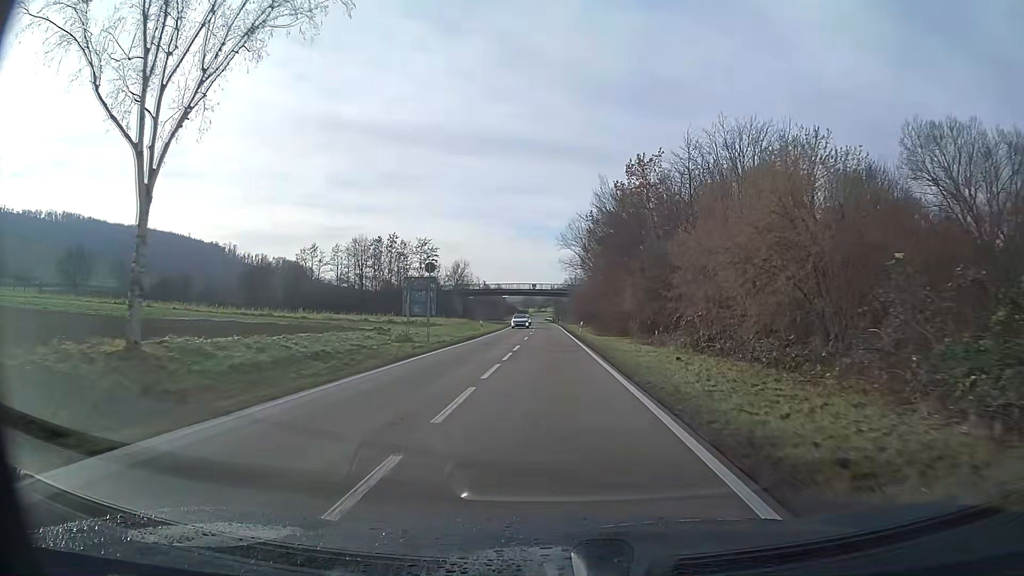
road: primary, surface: asphalt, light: Day
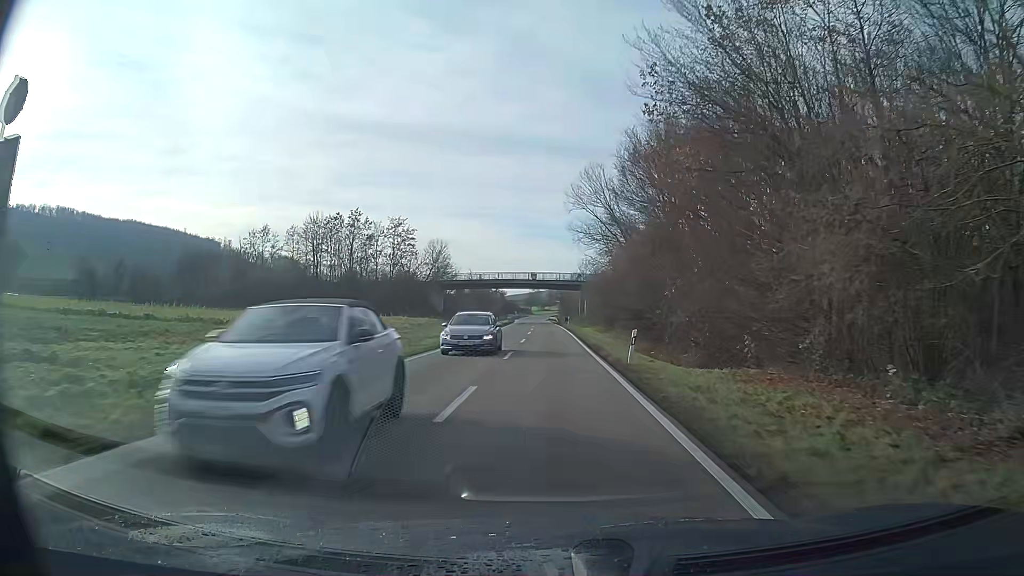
(-0.2, +30.2) m; -1°
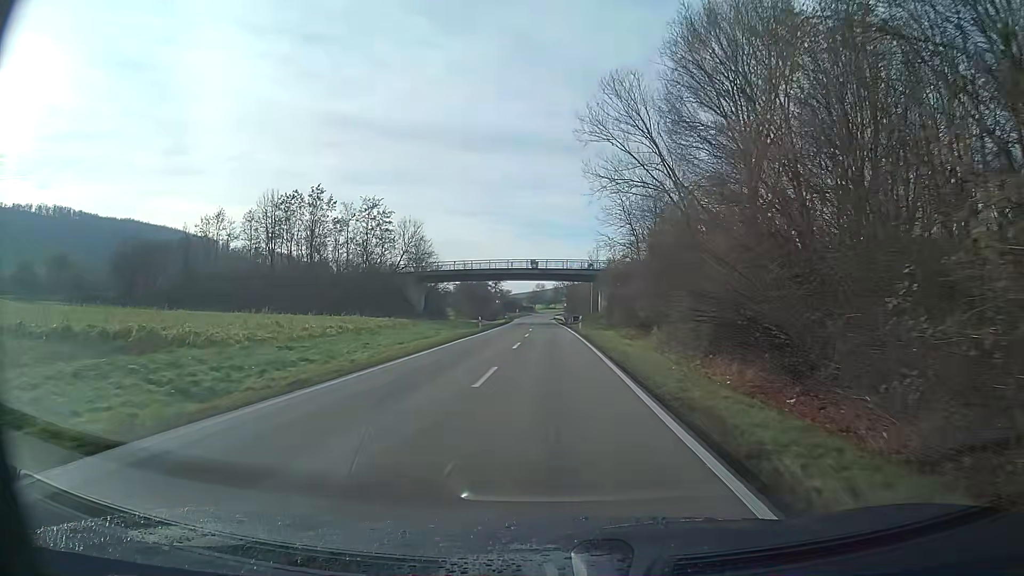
(0.0, +20.5) m; 0°
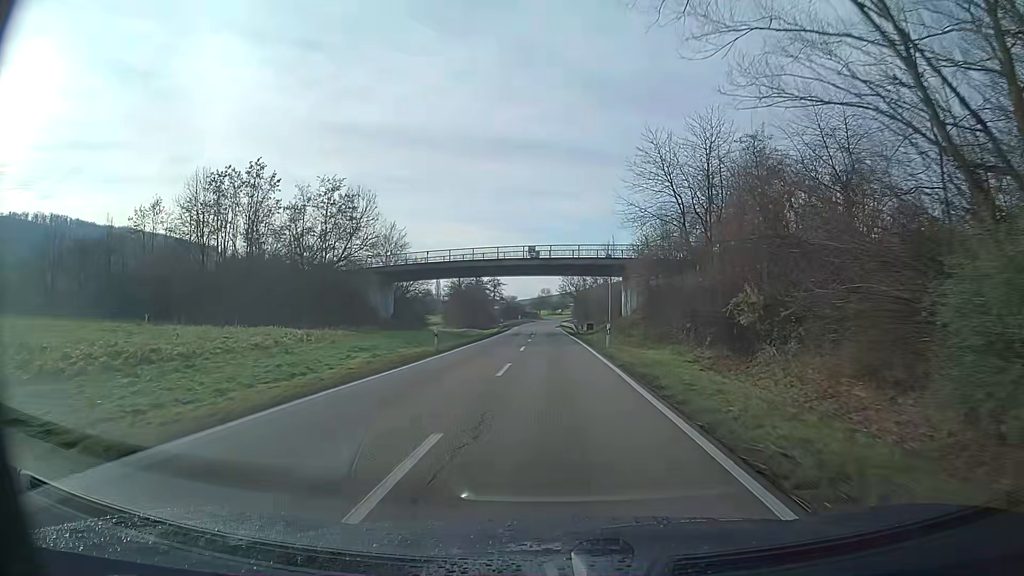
(-0.1, +20.9) m; 0°
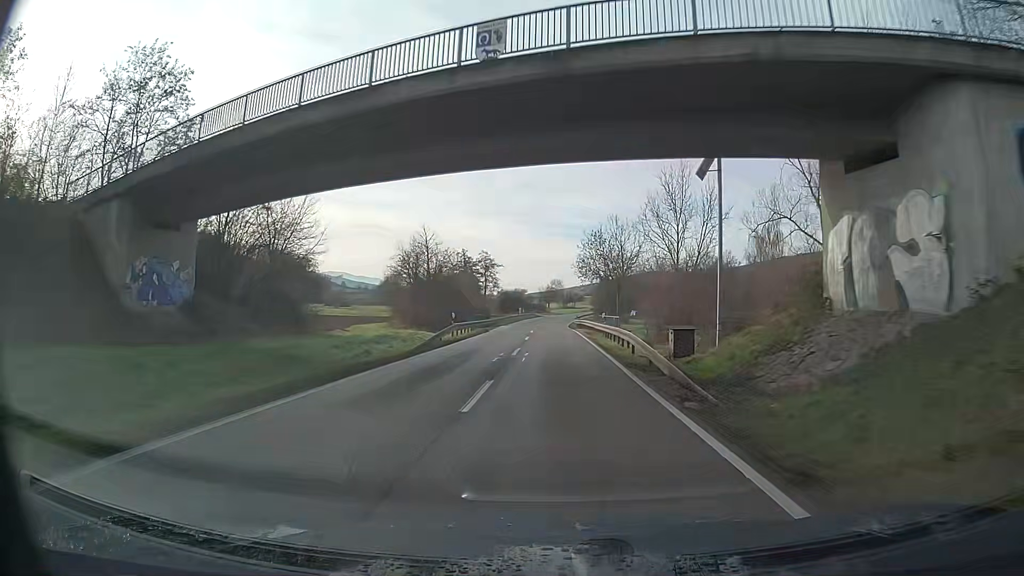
(-0.4, +42.7) m; -1°
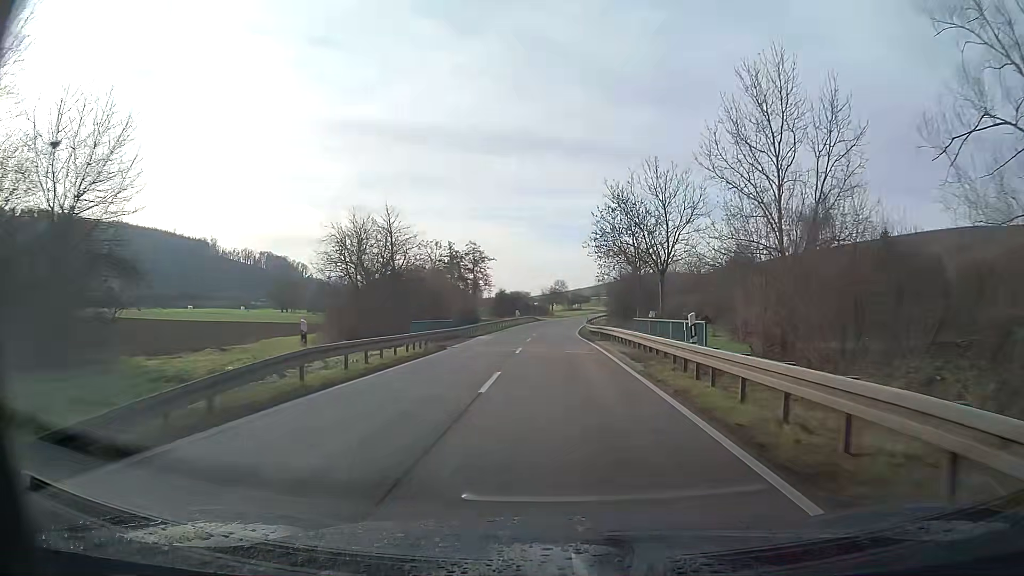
(-0.1, +21.5) m; 0°
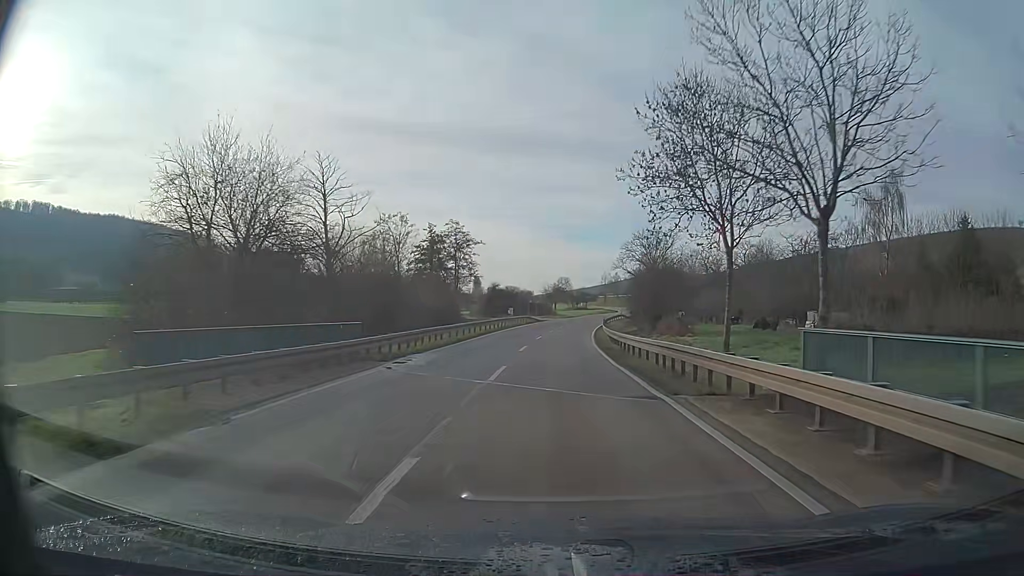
(+0.1, +21.5) m; 0°
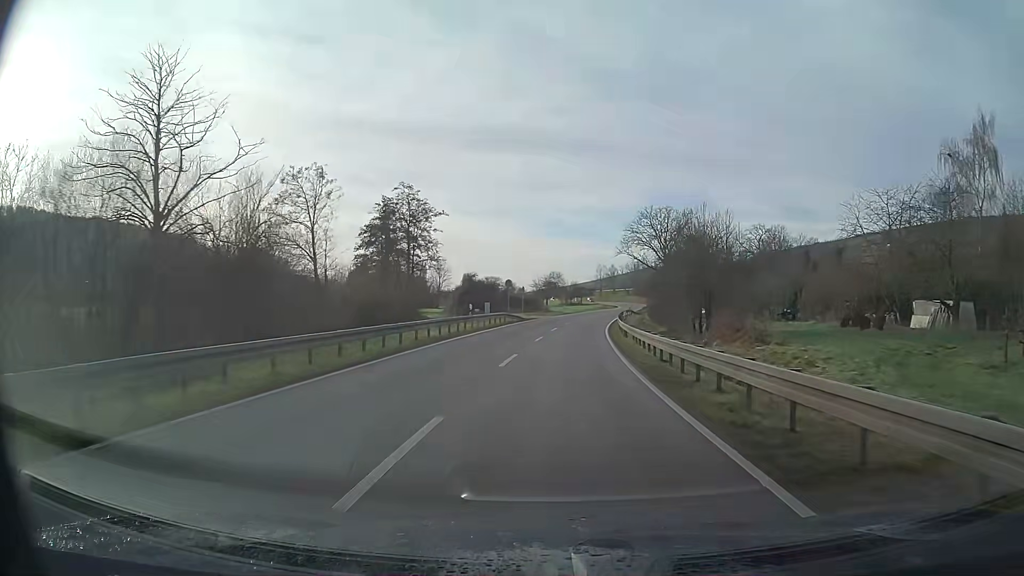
(+0.1, +21.3) m; +1°
(0, +10) (0, +20) (+1, +30) (+2, +40) (+3, +50) (+4, +60) (+5, +70) (+7, +80) (+8, +90) (+10, +99) m
